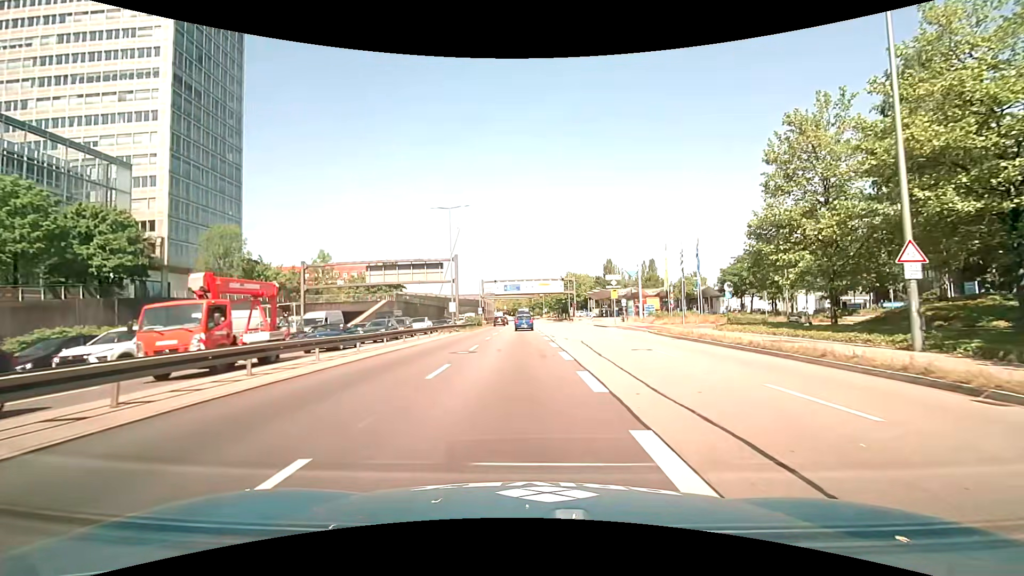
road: trunk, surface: asphalt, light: Day
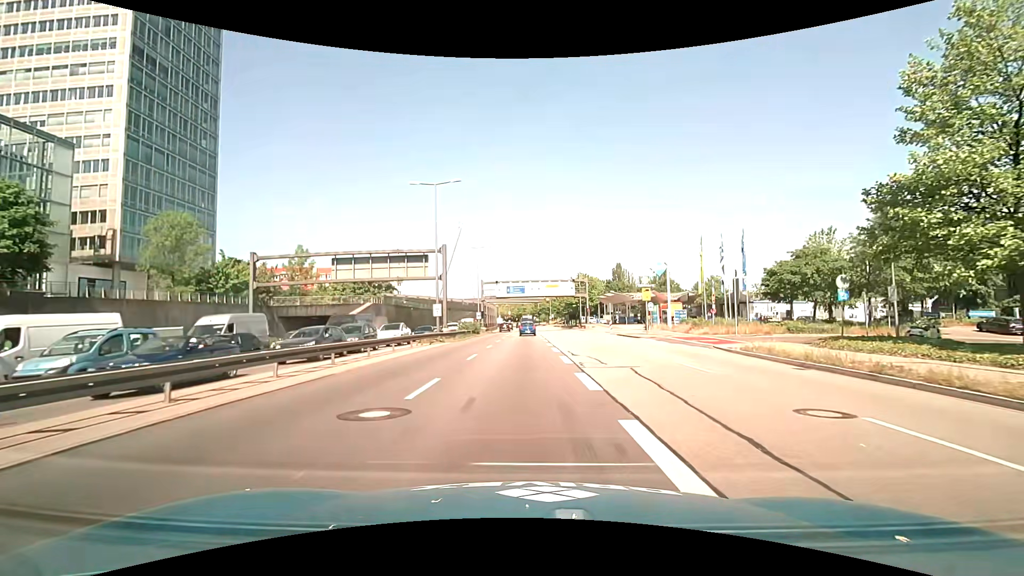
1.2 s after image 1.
(-0.1, +11.0) m; -1°
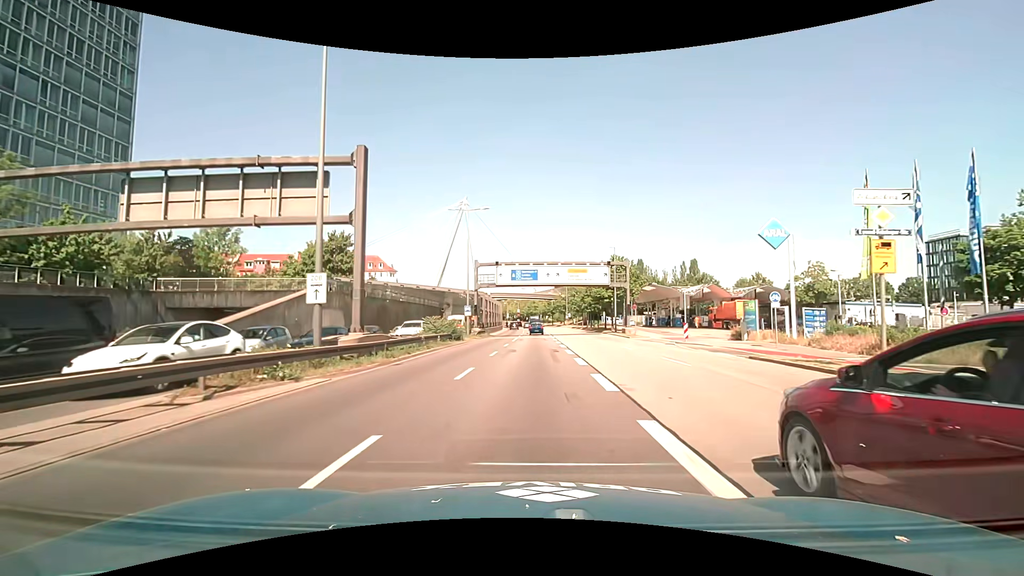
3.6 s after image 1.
(-0.3, +24.0) m; -2°
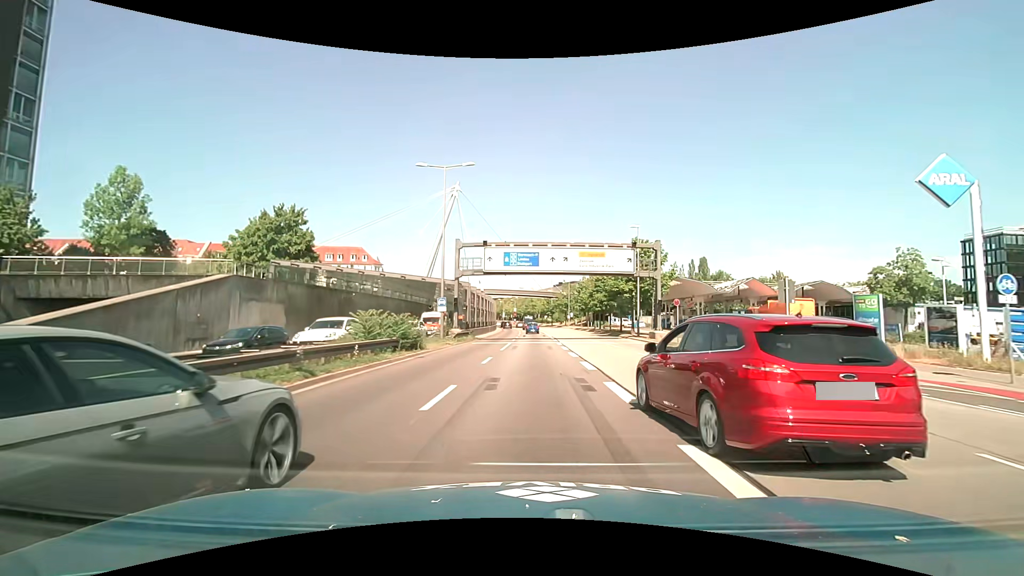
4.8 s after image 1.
(0.0, +13.5) m; 0°
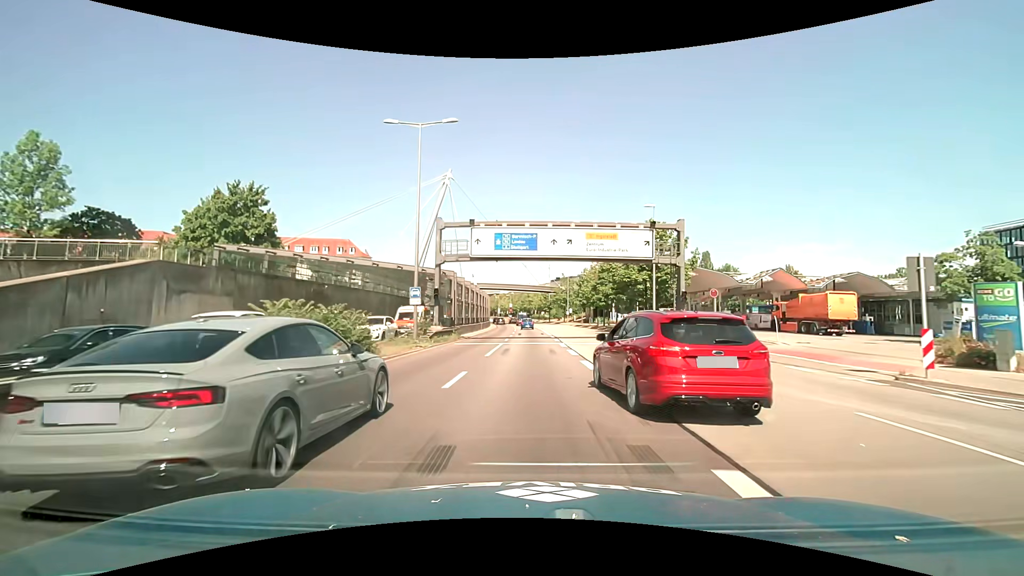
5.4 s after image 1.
(0.0, +7.1) m; +1°
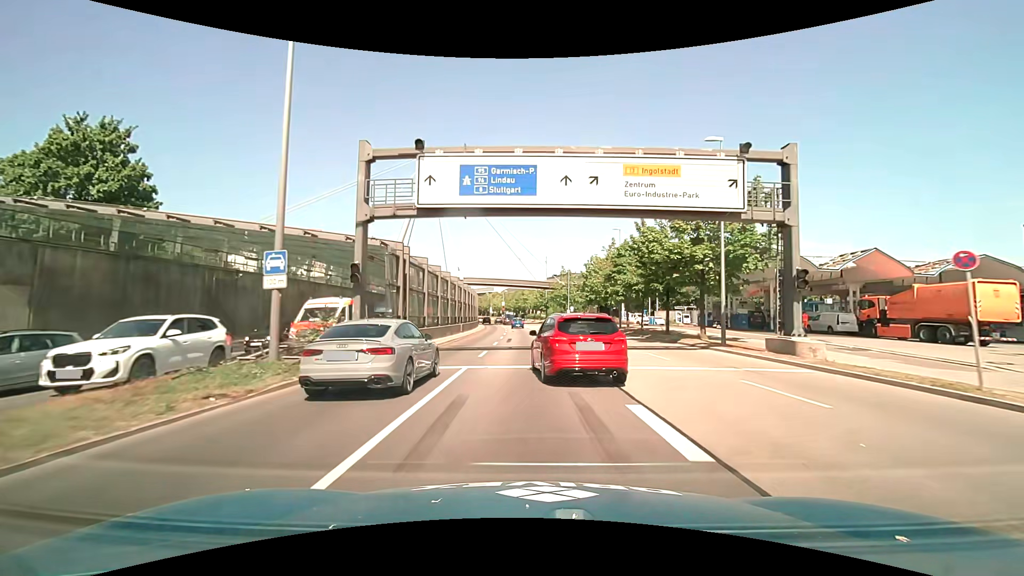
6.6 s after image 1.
(+0.1, +14.8) m; +1°
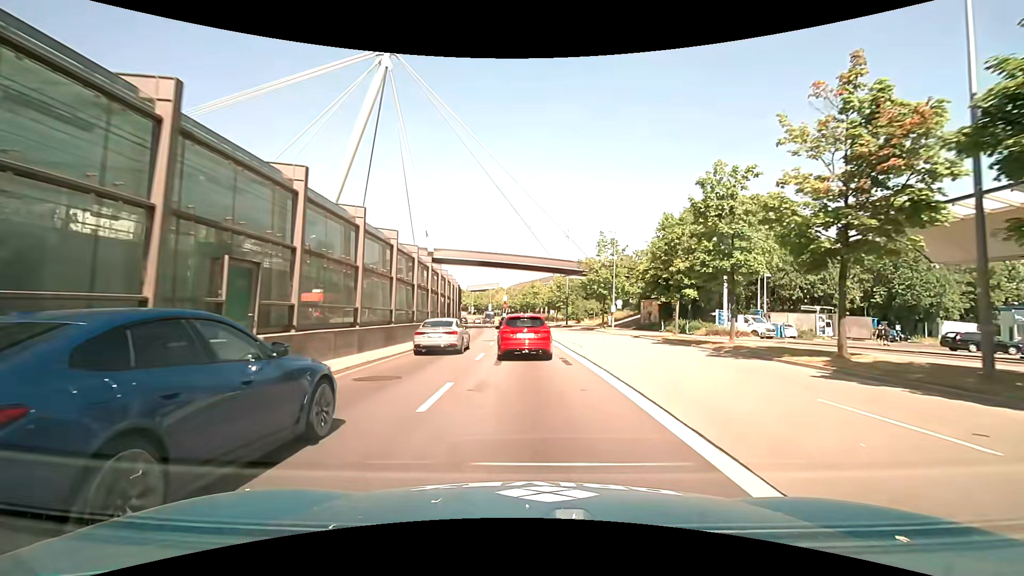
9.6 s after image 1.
(-0.7, +38.4) m; -2°
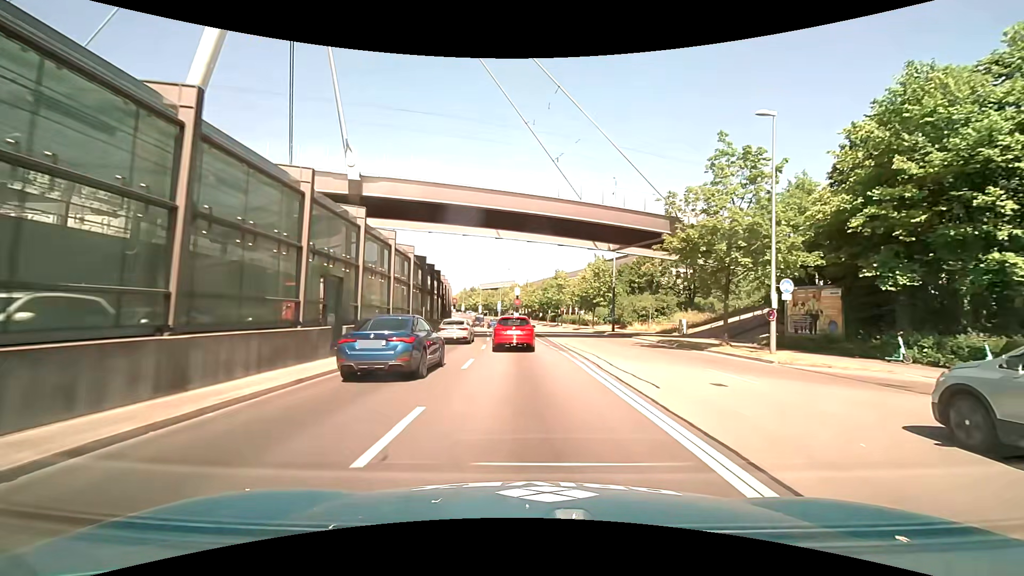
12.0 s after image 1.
(-0.2, +29.8) m; -1°
(0, +10) (0, +20) (-1, +30) (-2, +40) (-3, +50) (-4, +60) (-5, +70) (-7, +80) (-8, +89) (-10, +99) m
